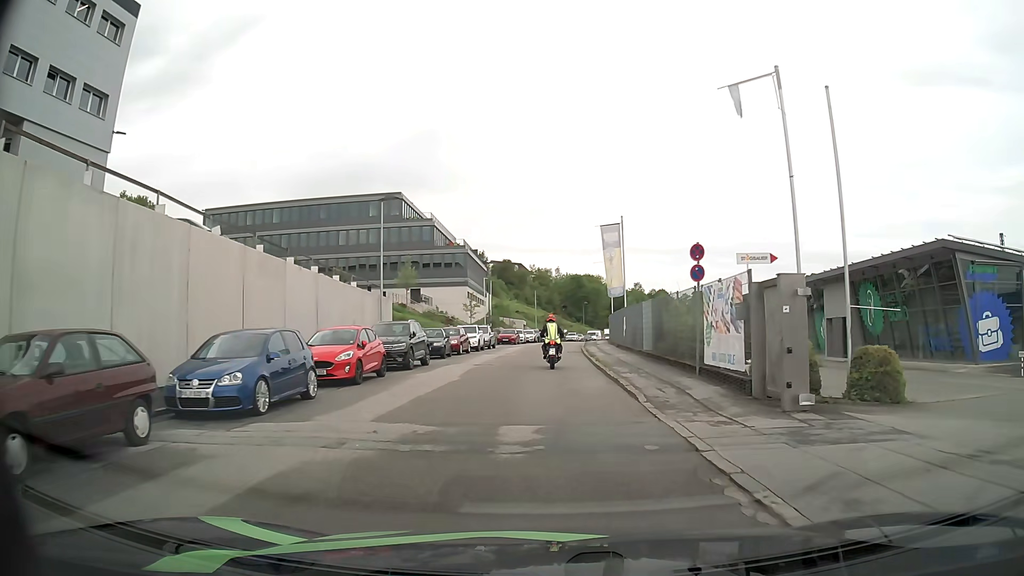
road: residential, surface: asphalt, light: Day
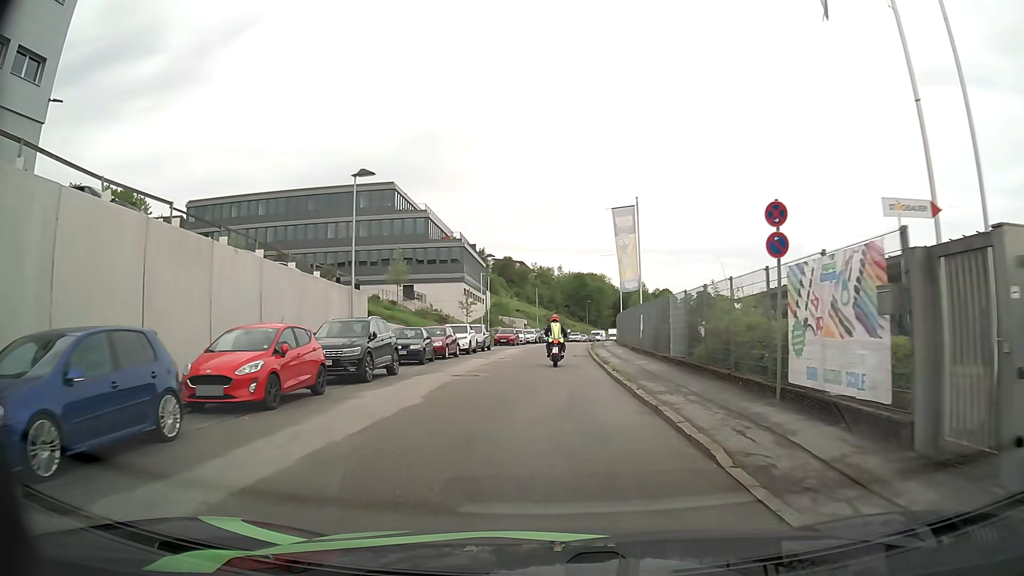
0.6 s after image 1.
(0.0, +5.6) m; -1°
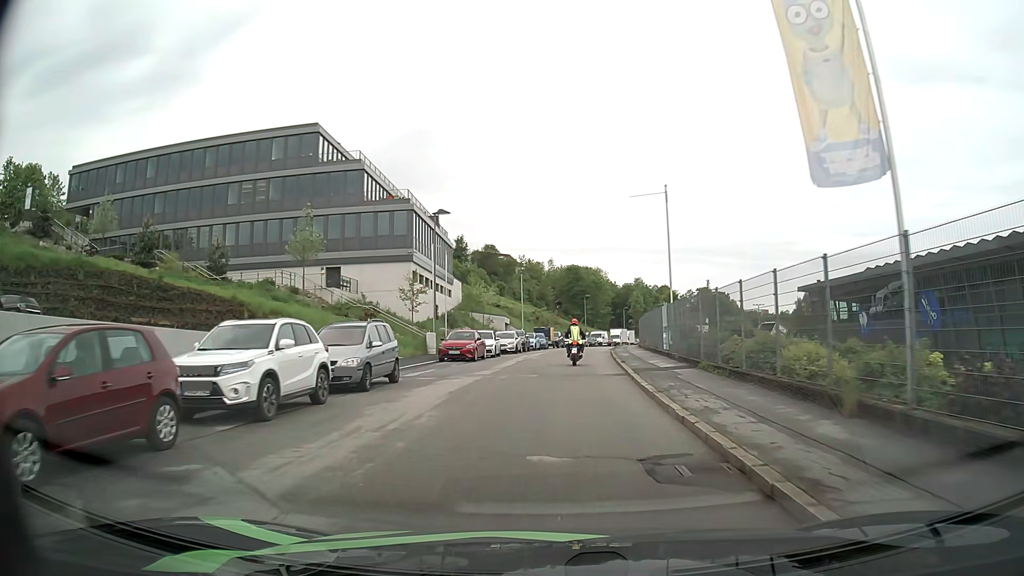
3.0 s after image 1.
(+0.2, +25.0) m; +1°
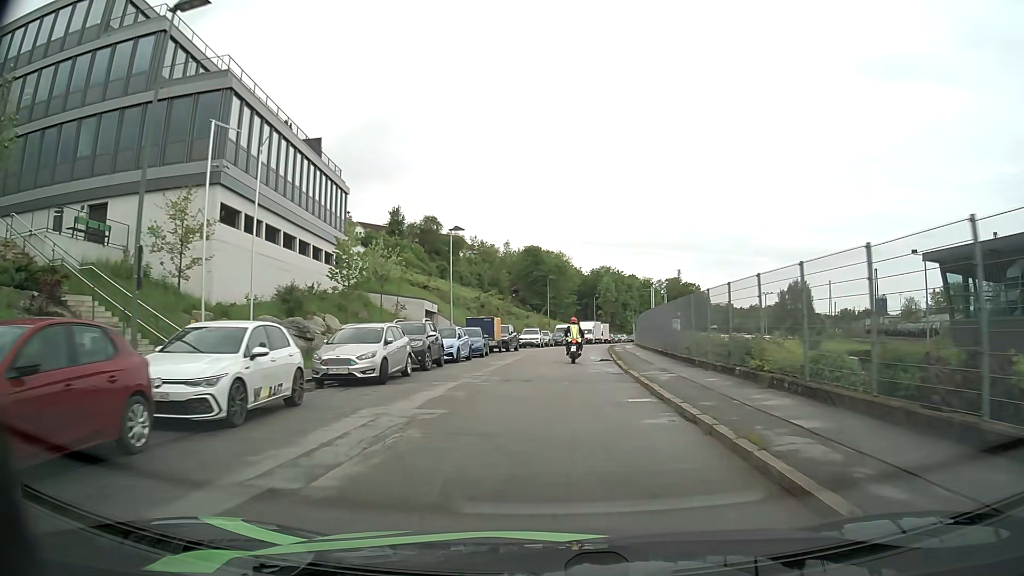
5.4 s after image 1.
(+0.8, +27.0) m; +3°
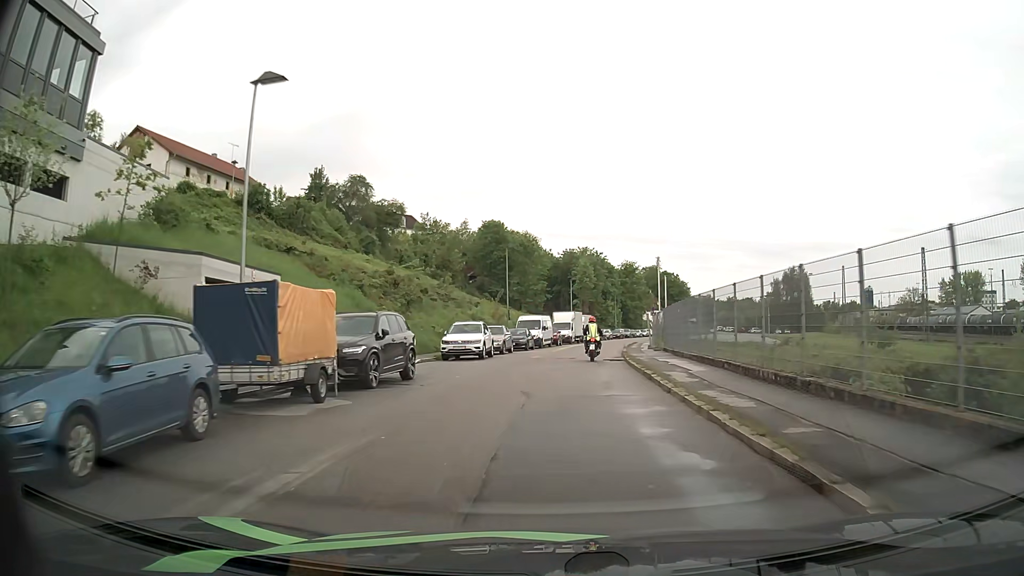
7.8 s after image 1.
(+0.7, +27.4) m; +3°
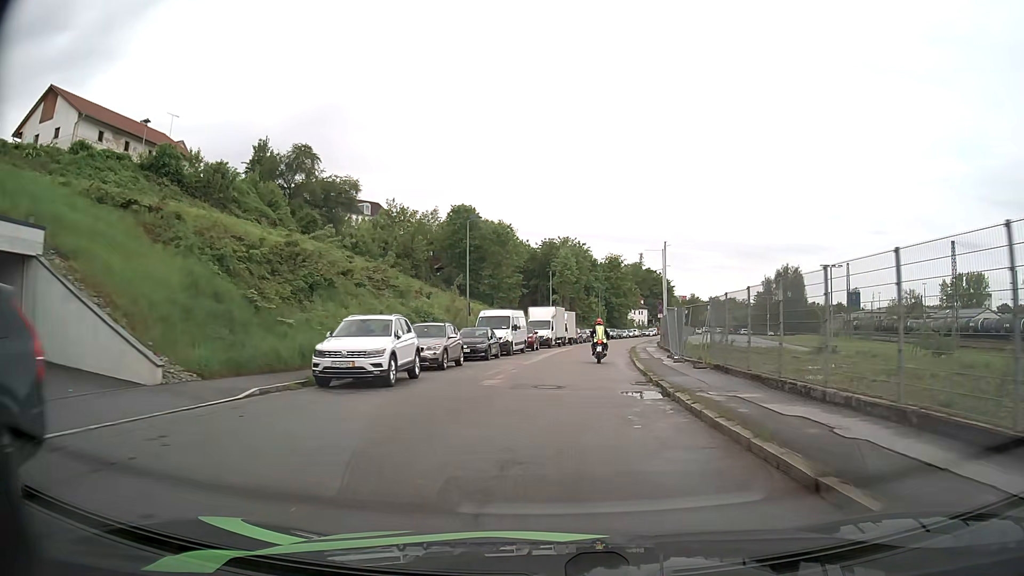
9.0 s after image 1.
(+0.2, +13.9) m; +1°
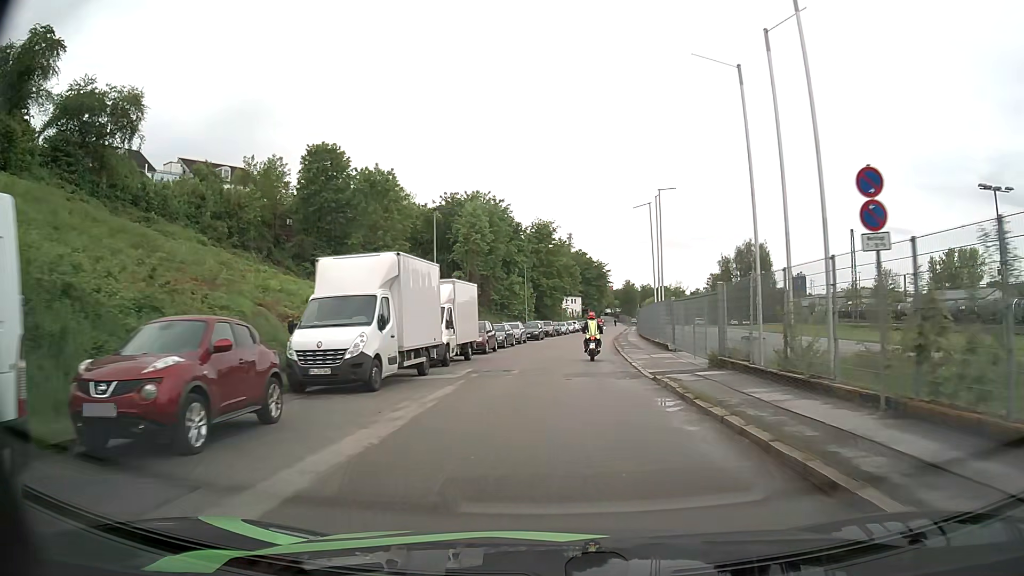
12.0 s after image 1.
(+2.5, +35.8) m; +8°
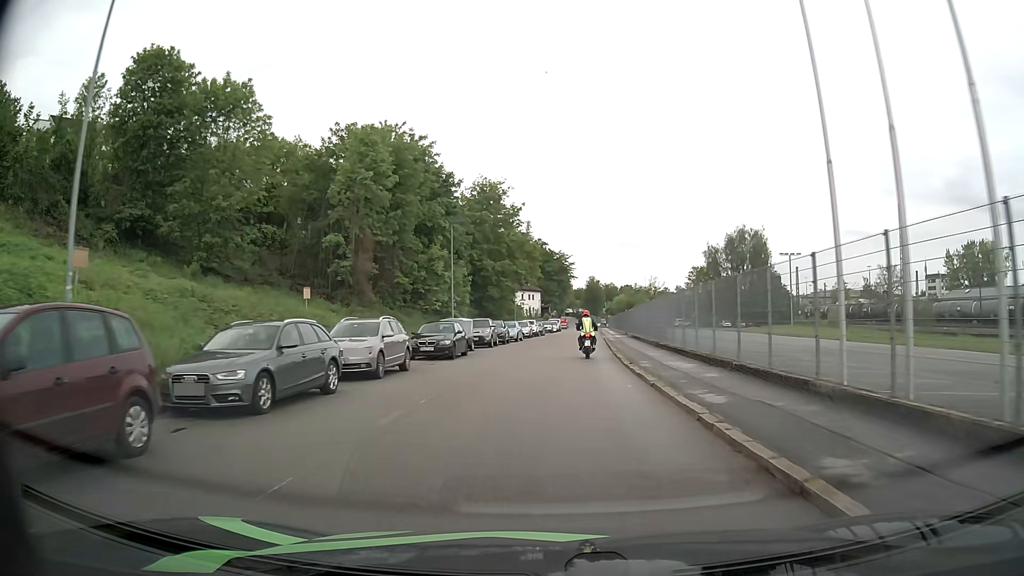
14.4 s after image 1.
(+1.1, +28.5) m; +3°
(0, +10) (0, +20) (+1, +30) (+1, +40) (+2, +50) (+2, +60) (+3, +70) (+4, +80) (+5, +90) (+6, +100) m
